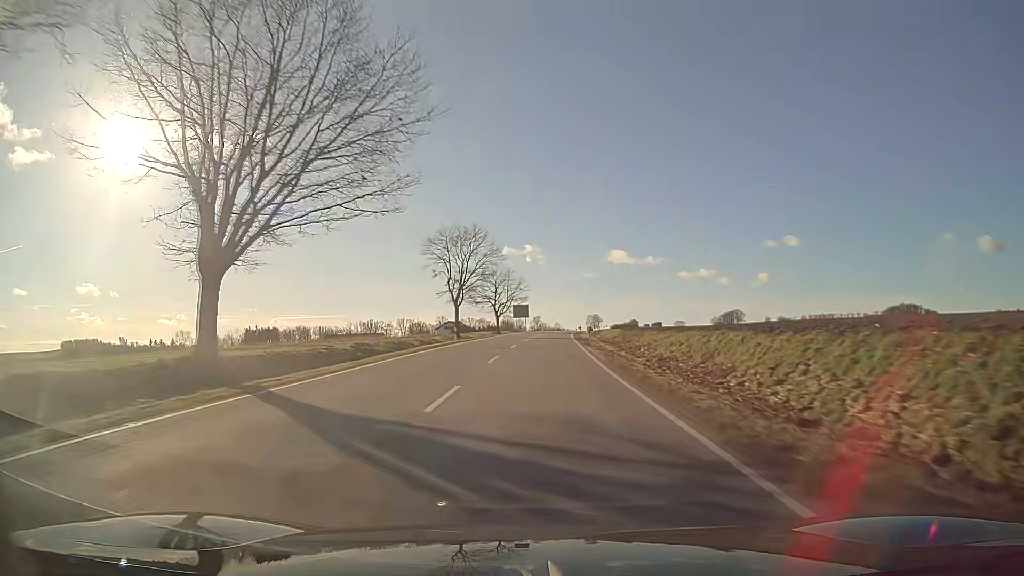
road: secondary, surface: asphalt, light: Day
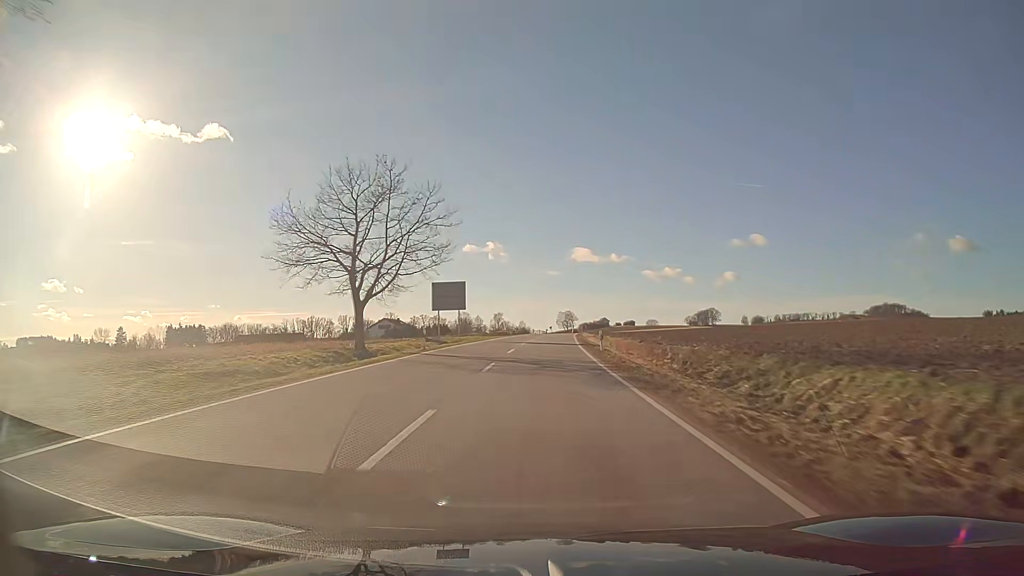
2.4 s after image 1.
(+1.7, +63.9) m; +3°
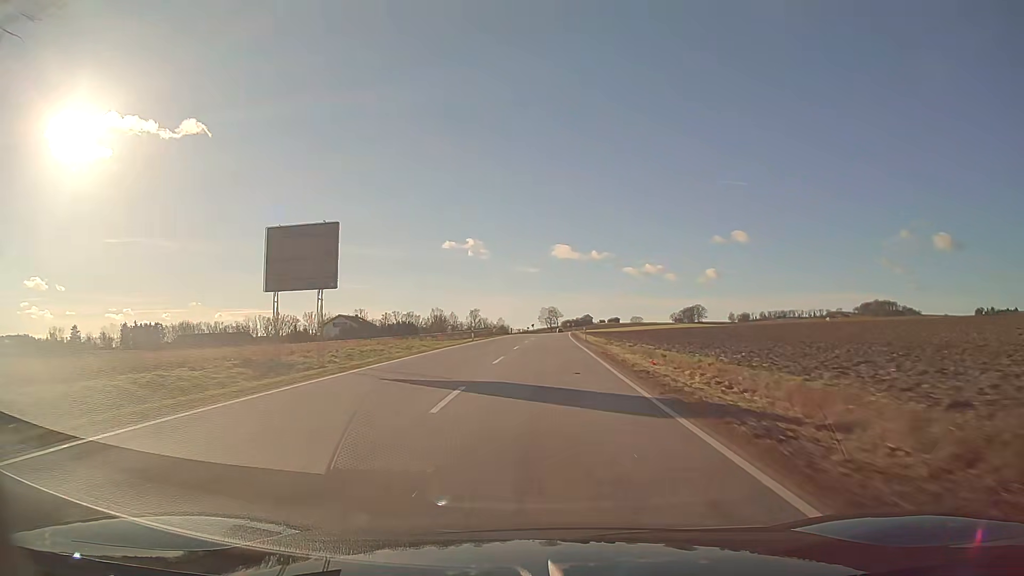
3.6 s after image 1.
(+0.4, +32.0) m; +2°
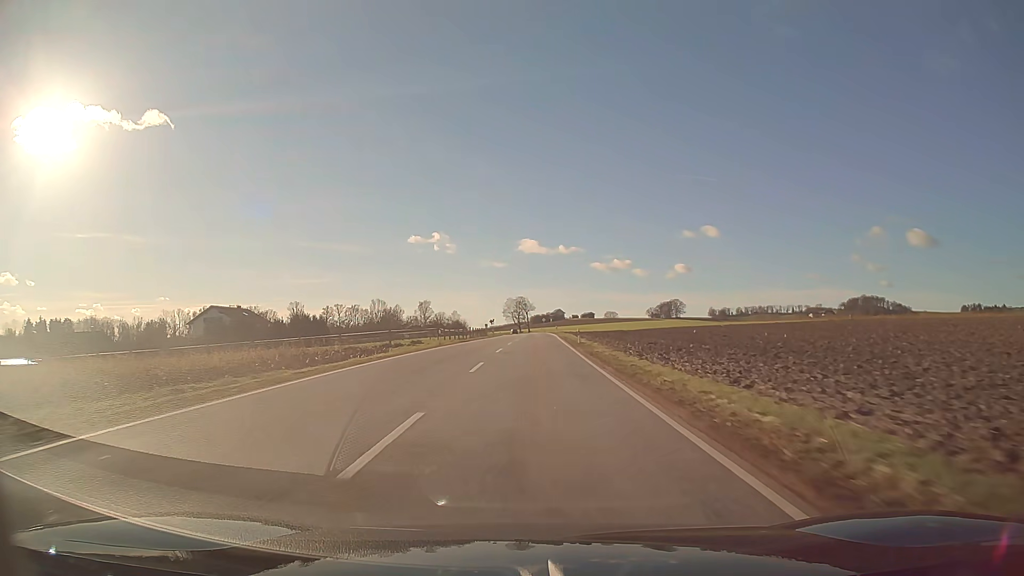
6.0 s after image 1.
(+1.7, +64.2) m; +3°
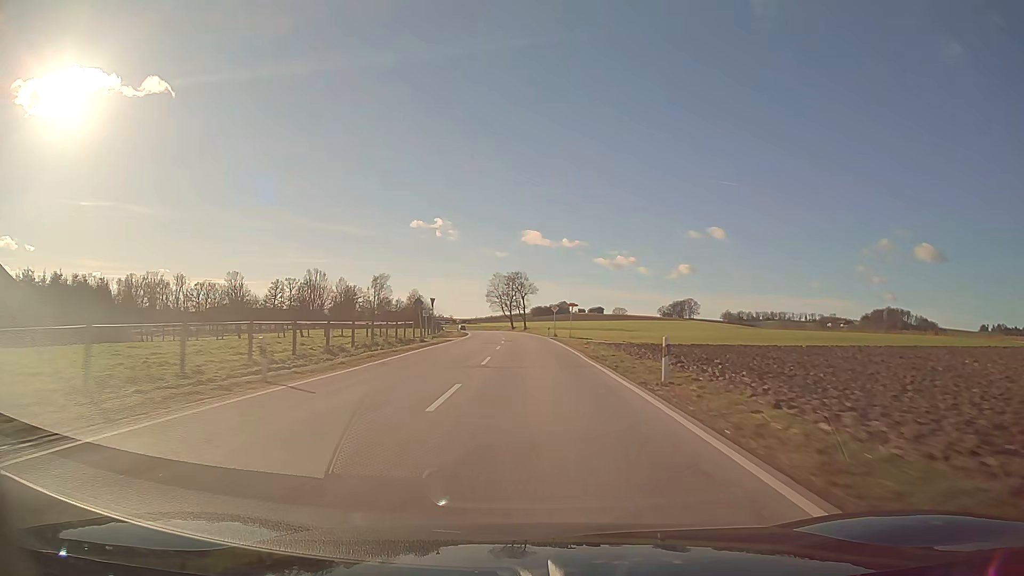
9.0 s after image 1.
(+0.1, +80.4) m; 0°
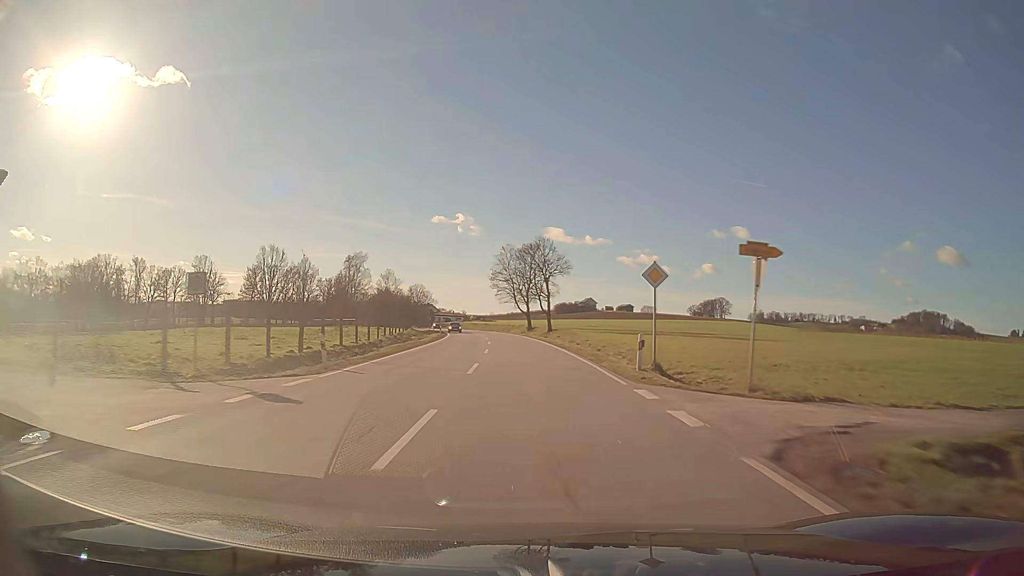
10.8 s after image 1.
(-0.8, +48.3) m; -2°
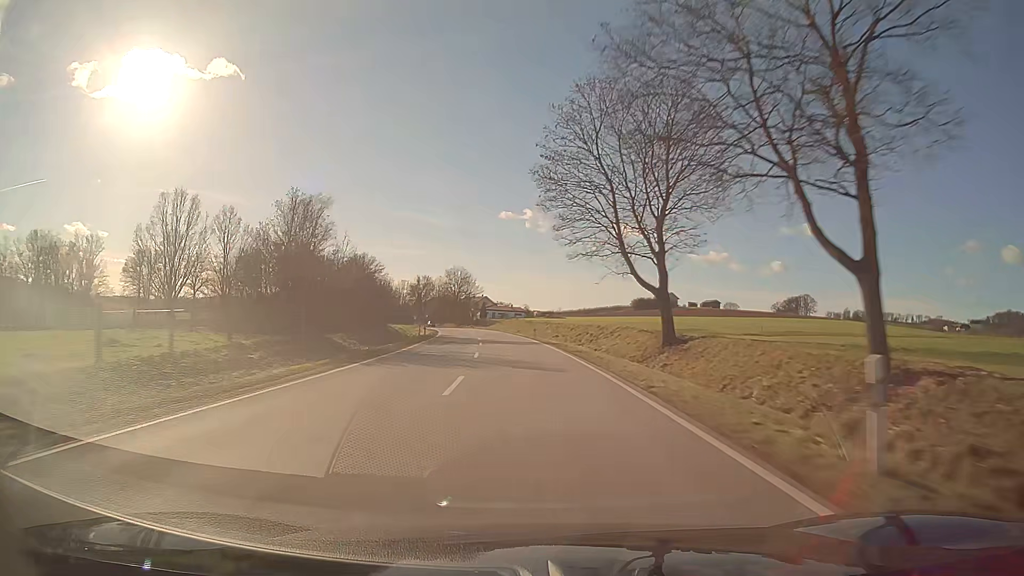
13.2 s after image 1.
(-3.2, +64.3) m; -6°
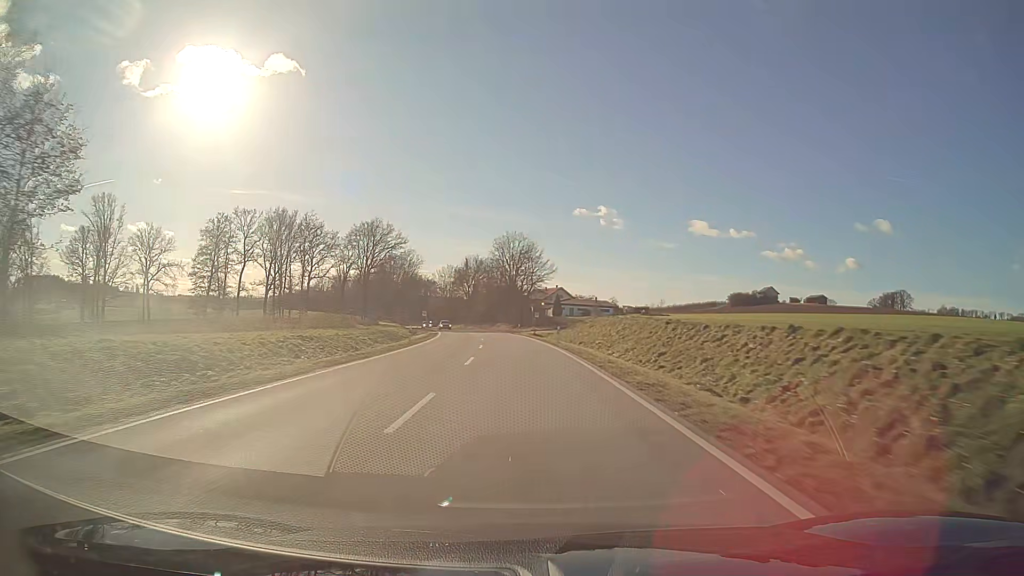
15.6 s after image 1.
(-3.7, +64.3) m; -6°
